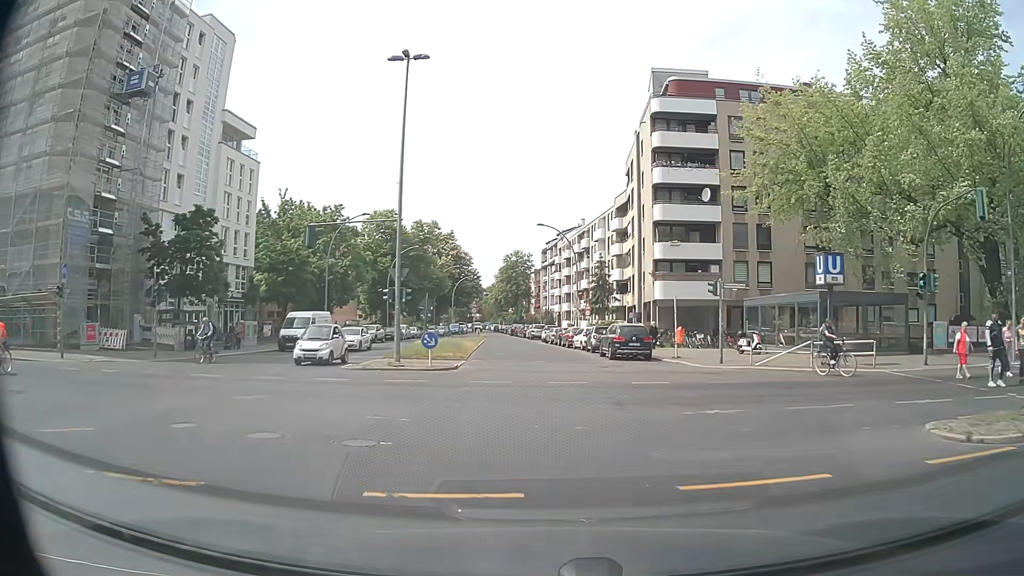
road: tertiary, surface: asphalt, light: Day
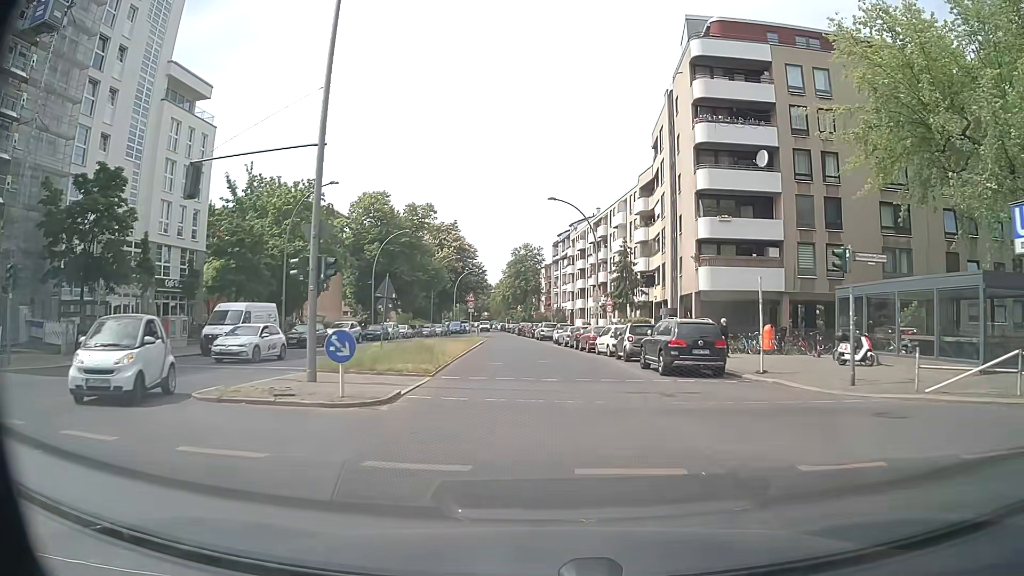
(-0.1, +11.5) m; 0°
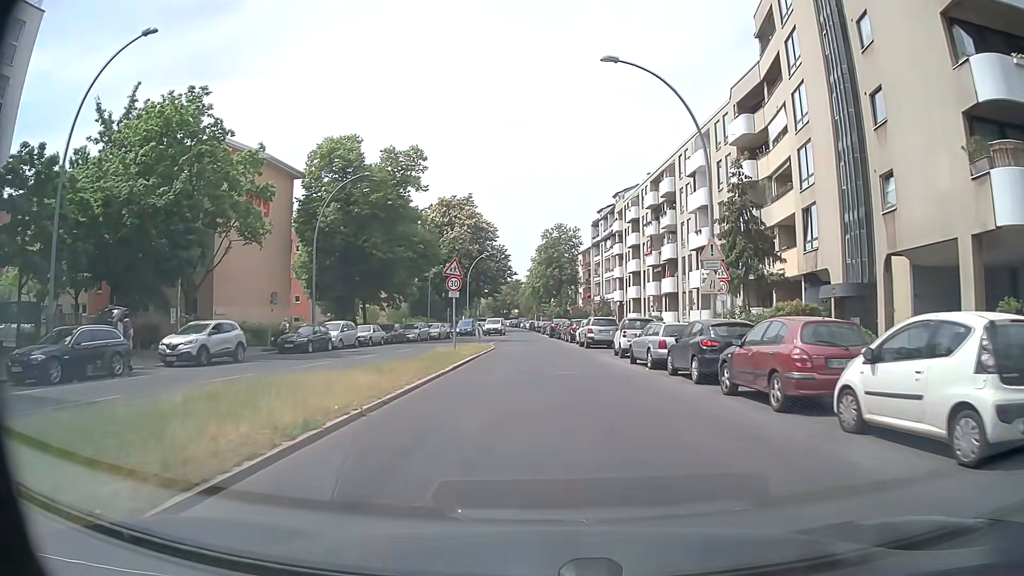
(-0.8, +25.4) m; -4°
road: residential
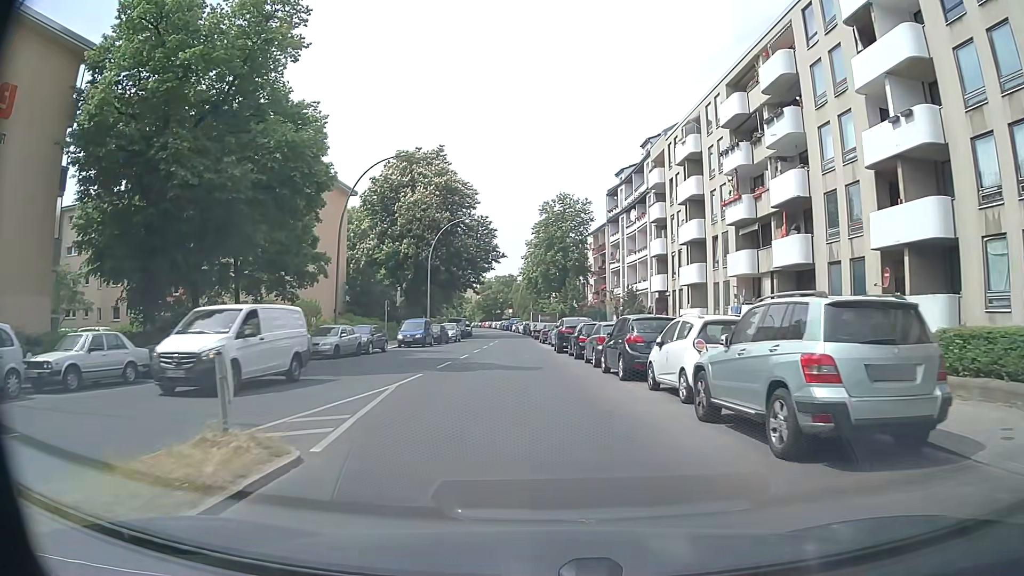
(-0.1, +29.0) m; +1°
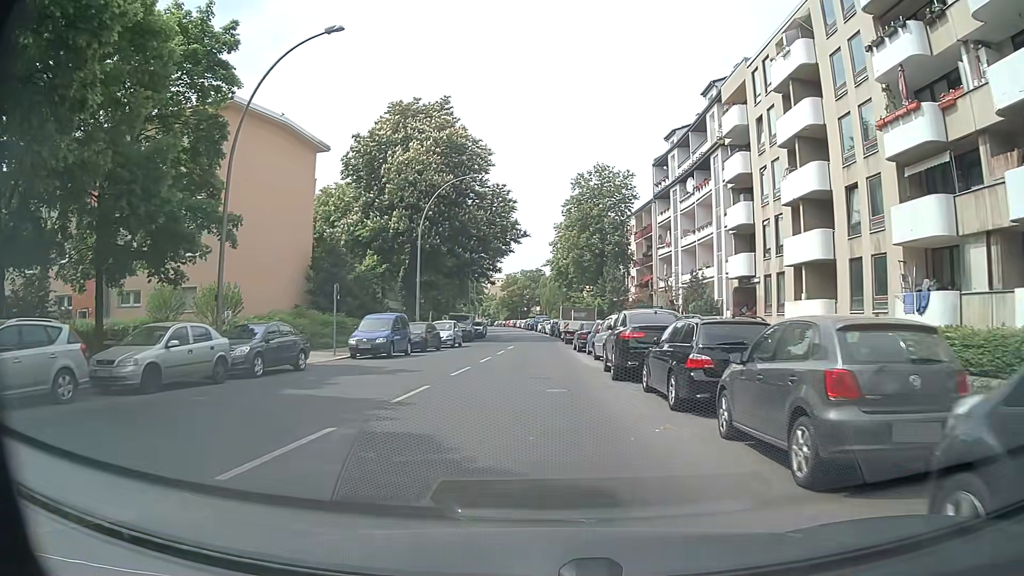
(-0.4, +15.9) m; -3°
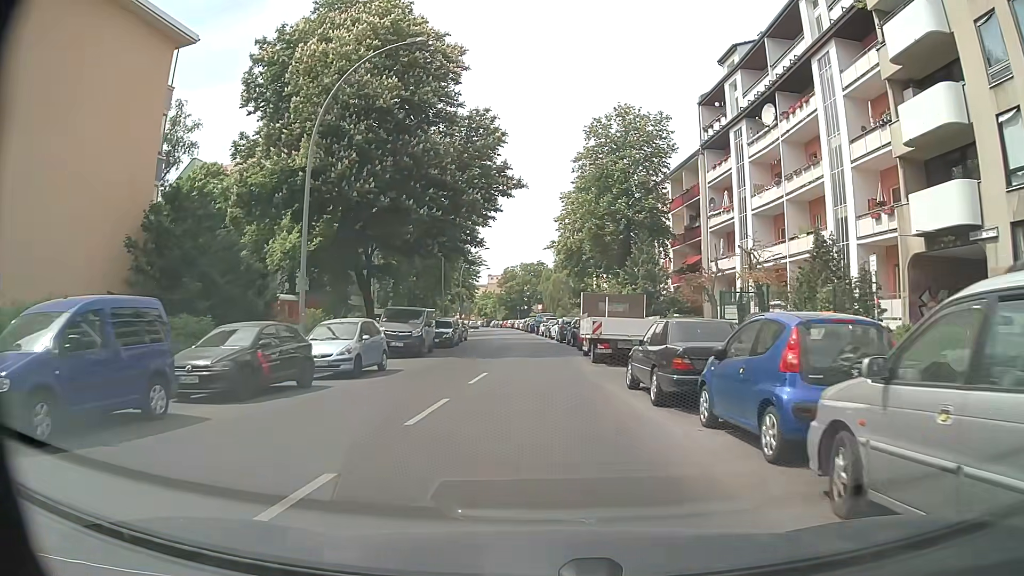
(0.0, +20.4) m; +1°
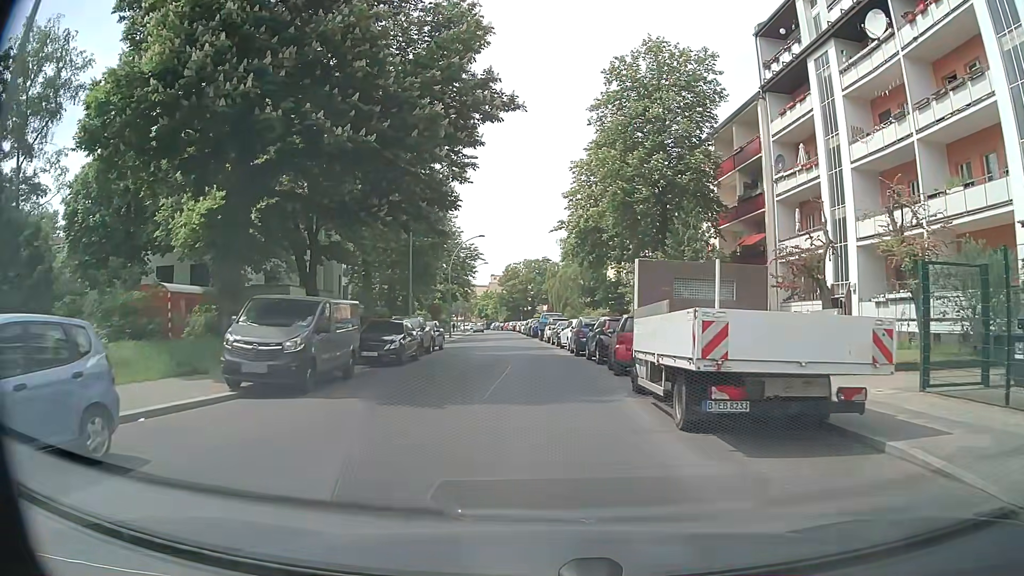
(-0.1, +13.7) m; -1°
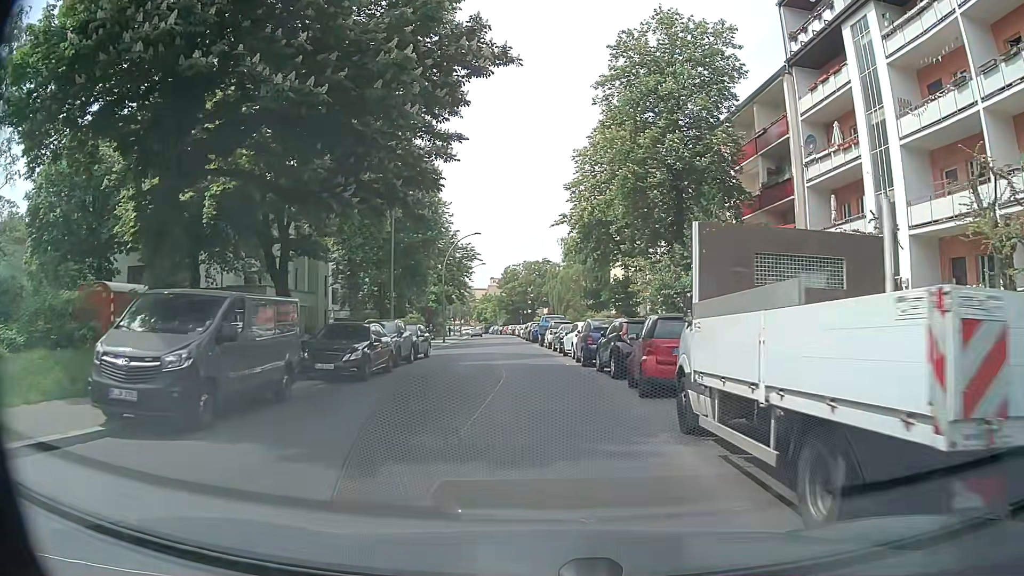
(0.0, +4.5) m; +1°
(0, +10) (0, +20) (-1, +30) (-2, +40) (-3, +50) (-4, +60) (-4, +70) (-5, +80) (-6, +90) (-7, +100) m
